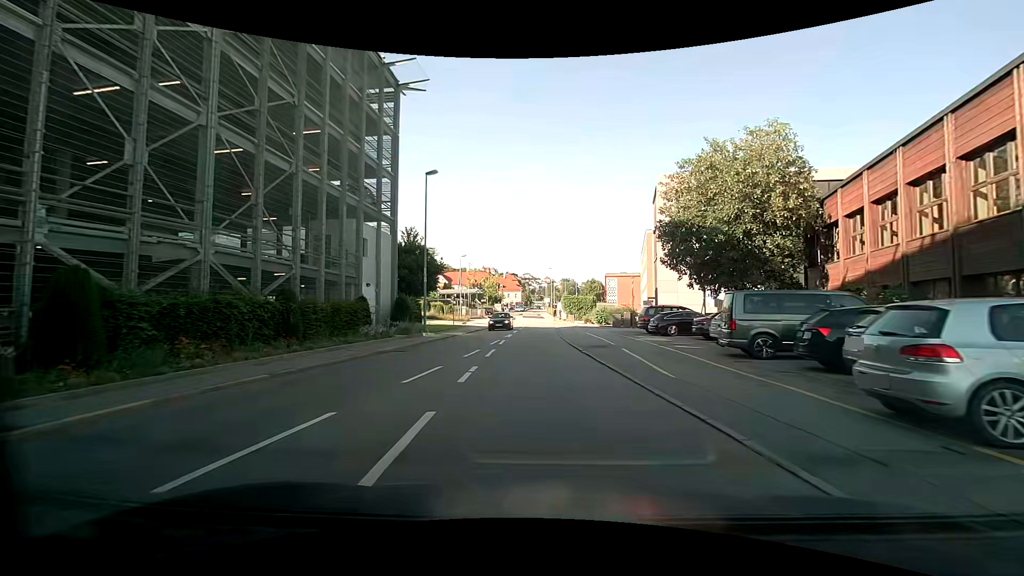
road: tertiary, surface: asphalt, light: Day
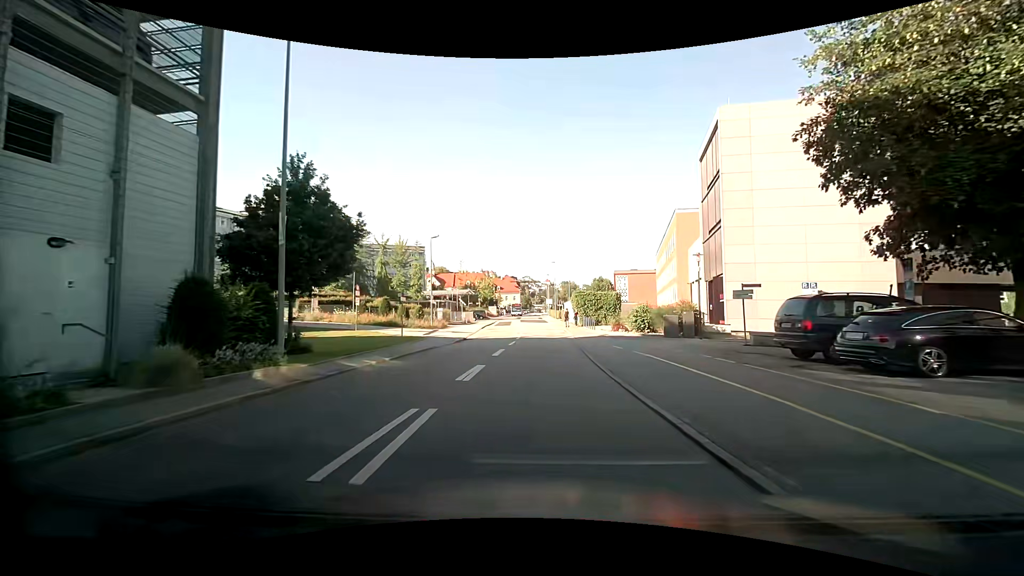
(+0.3, +18.0) m; +3°
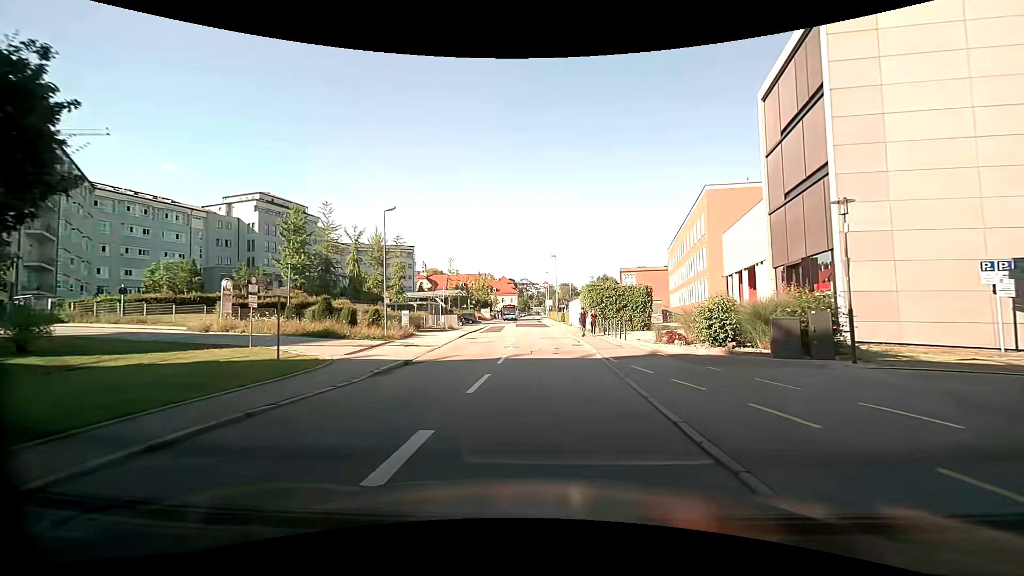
(-0.3, +13.0) m; -2°
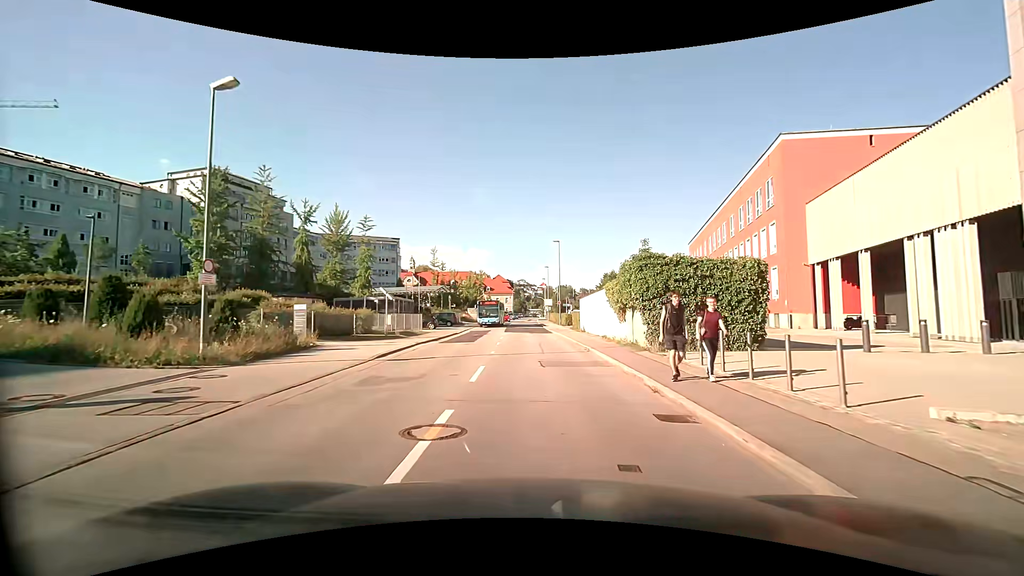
(0.0, +16.8) m; -1°
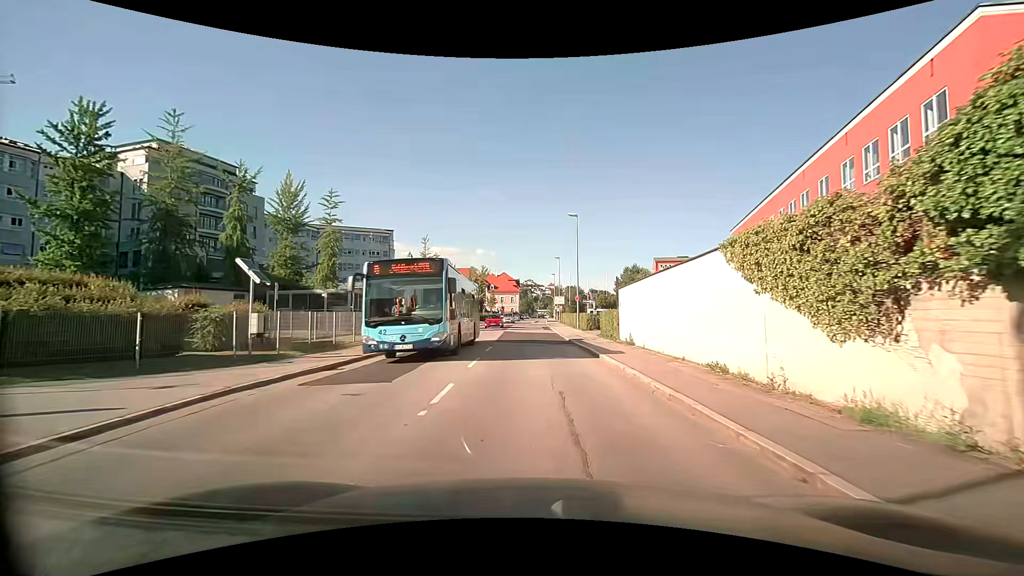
(+0.2, +15.7) m; 0°
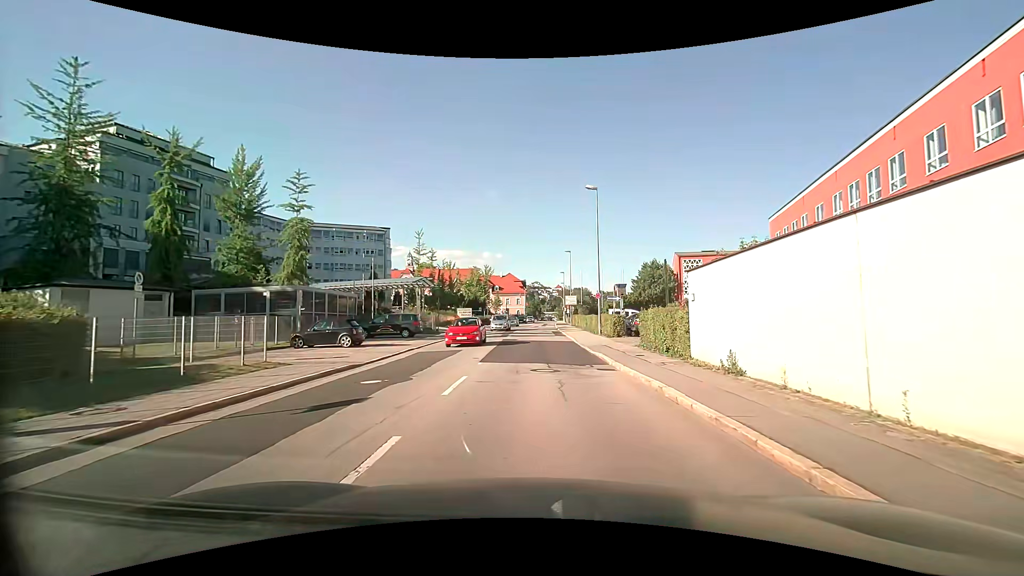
(-0.1, +9.9) m; -1°
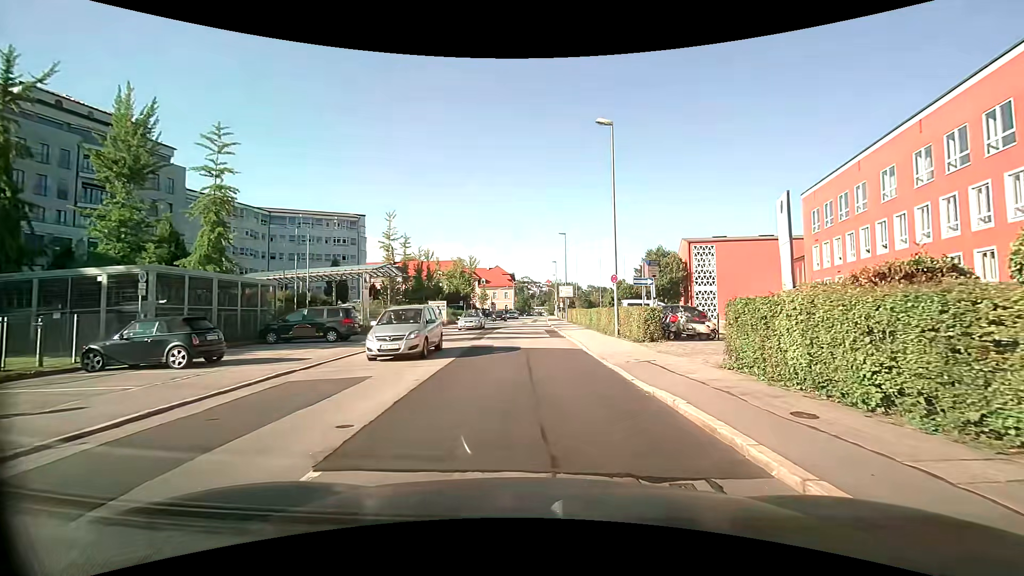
(+0.1, +10.9) m; +1°
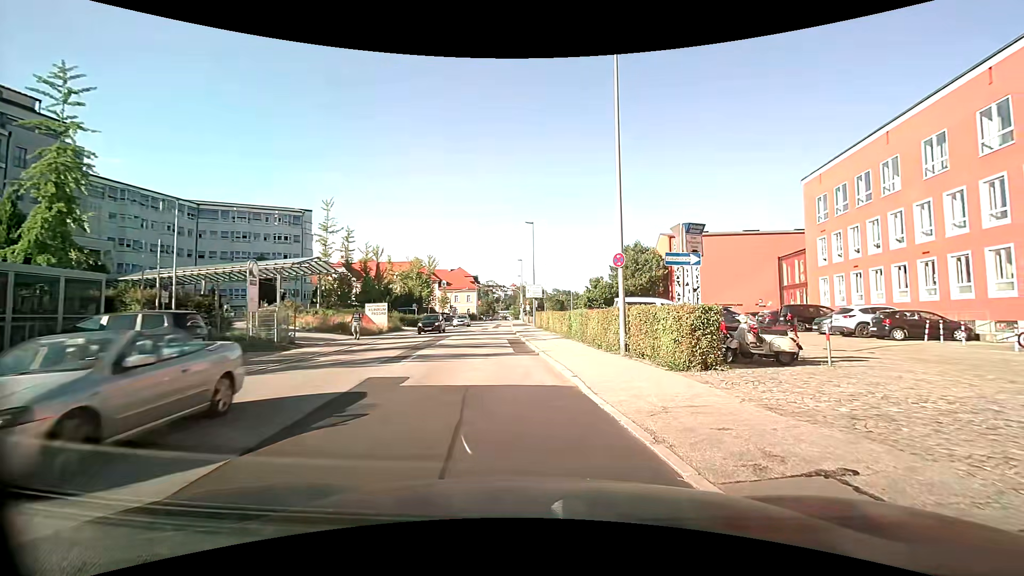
(+0.2, +9.0) m; +5°
